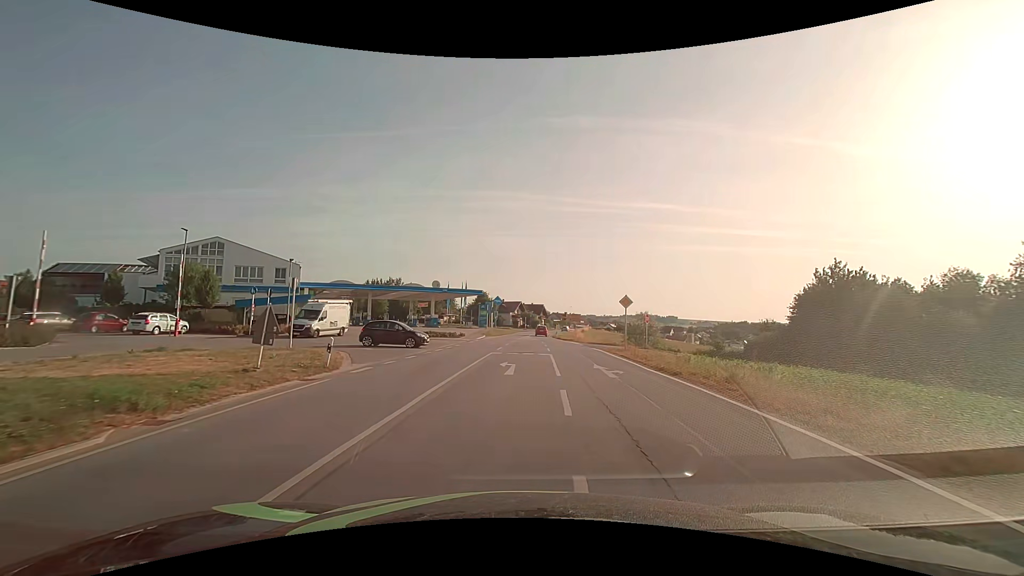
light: Day
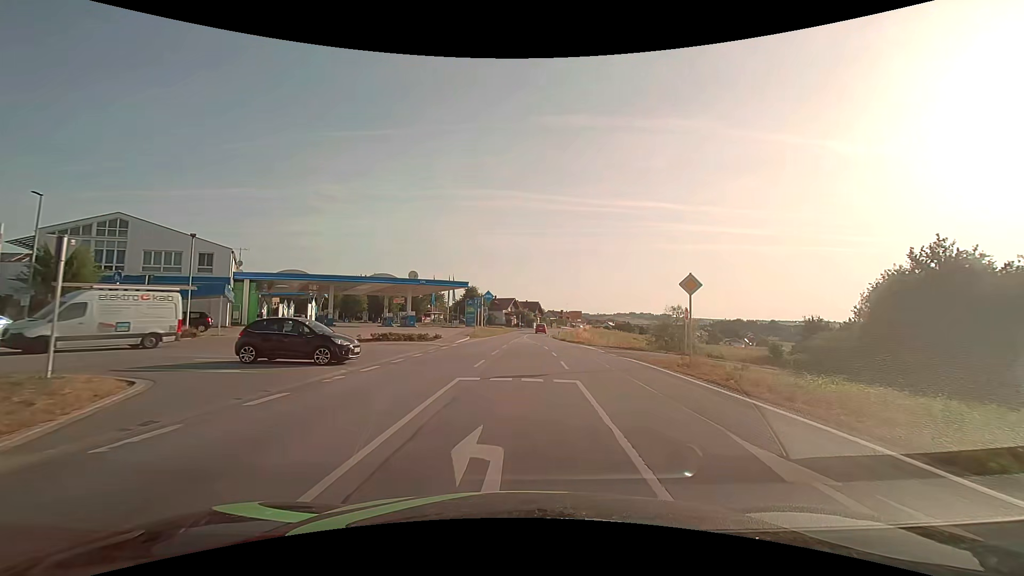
(-0.1, +11.8) m; 0°
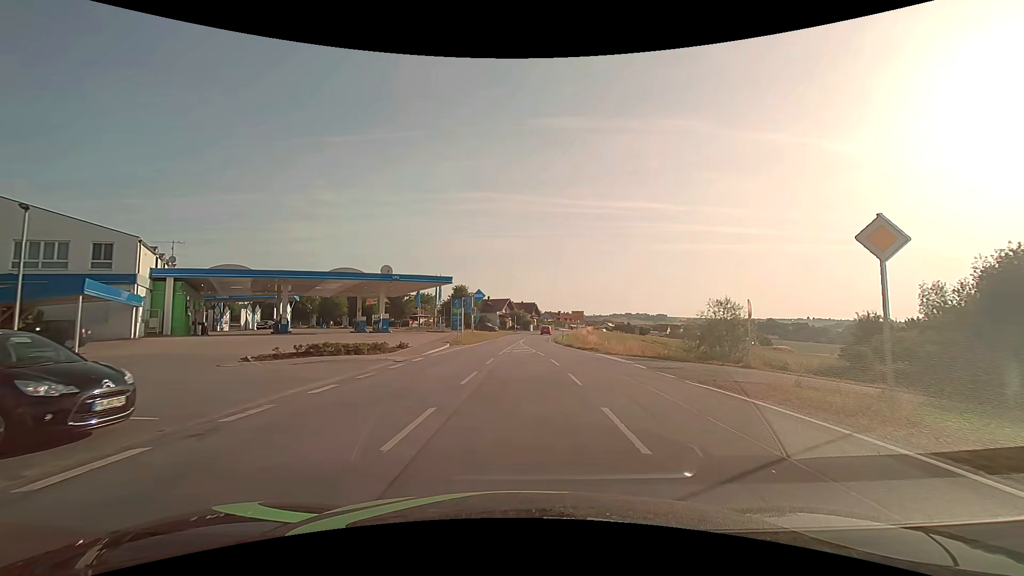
(+0.1, +9.6) m; +1°
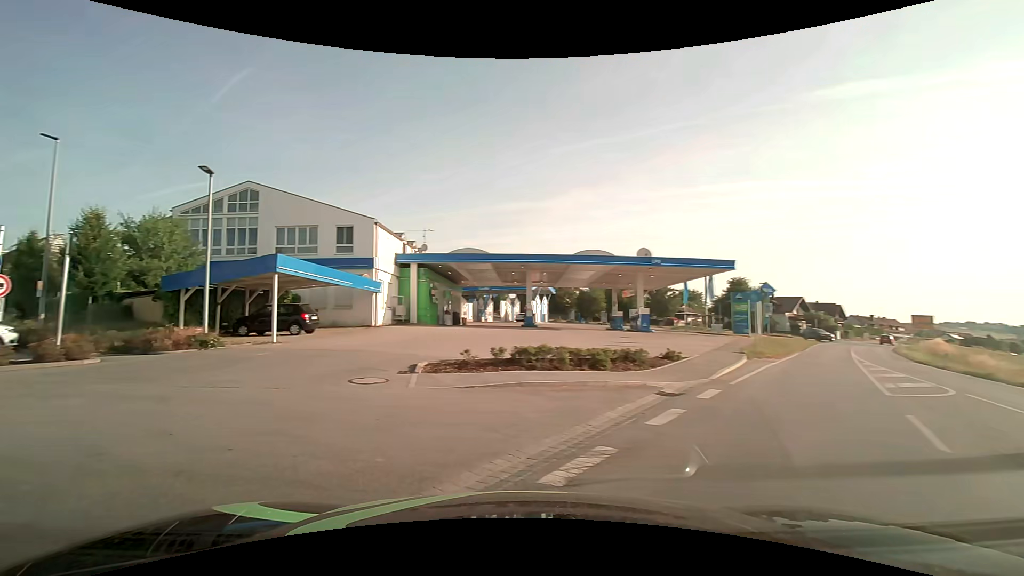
(-1.4, +9.9) m; -29°
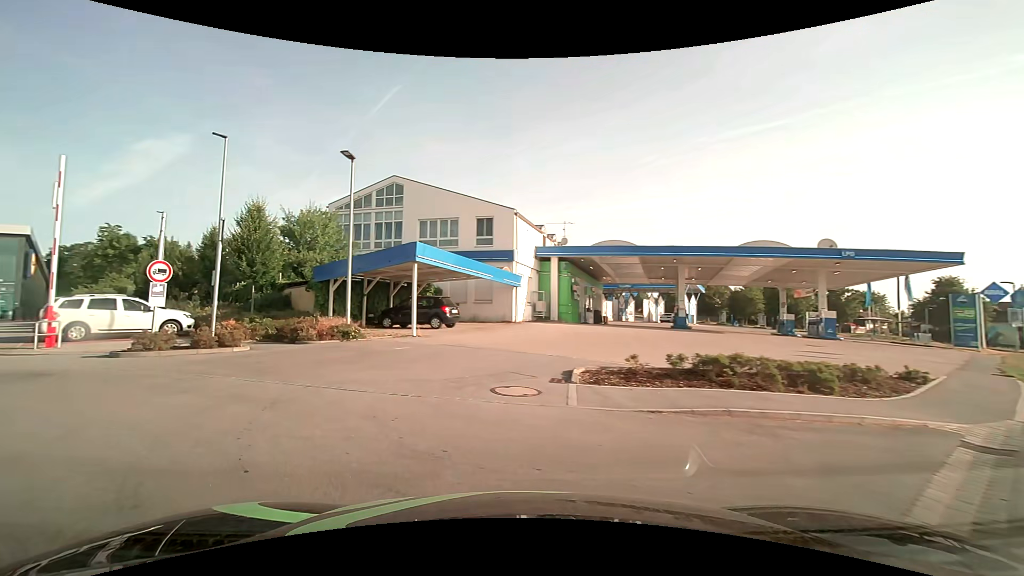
(-0.4, +2.6) m; -17°
